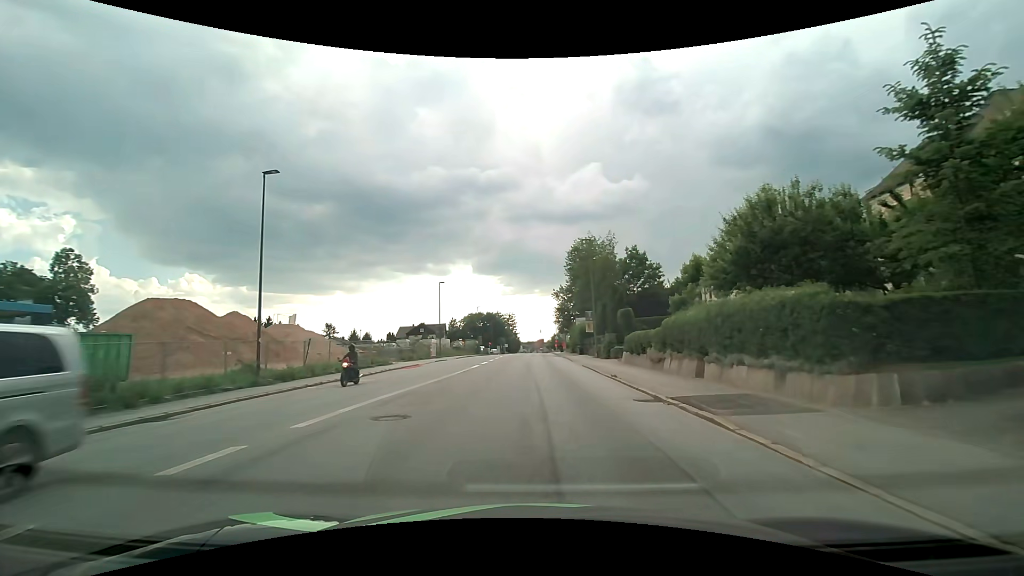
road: tertiary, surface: asphalt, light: Day
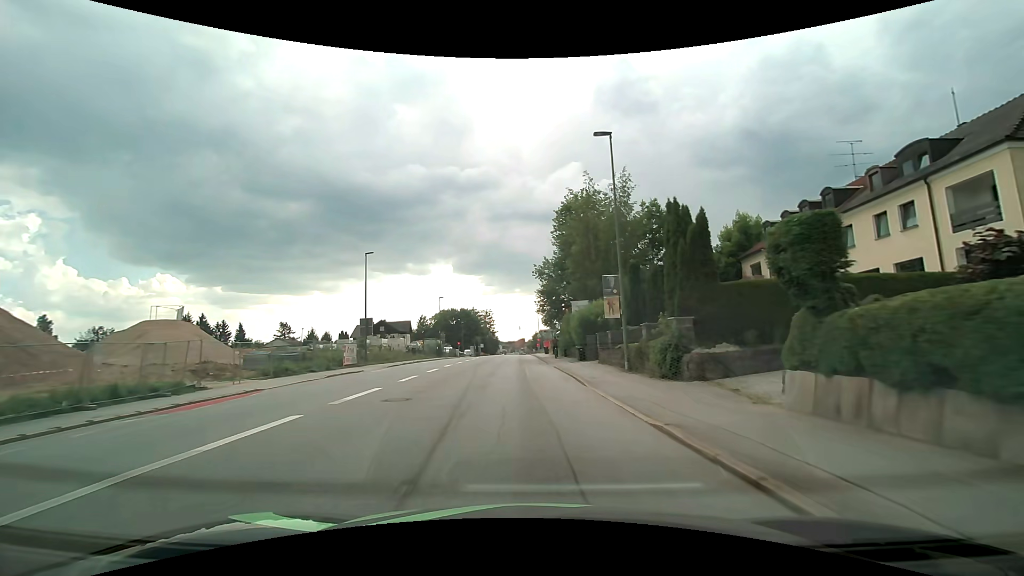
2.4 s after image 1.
(+0.6, +22.5) m; +2°
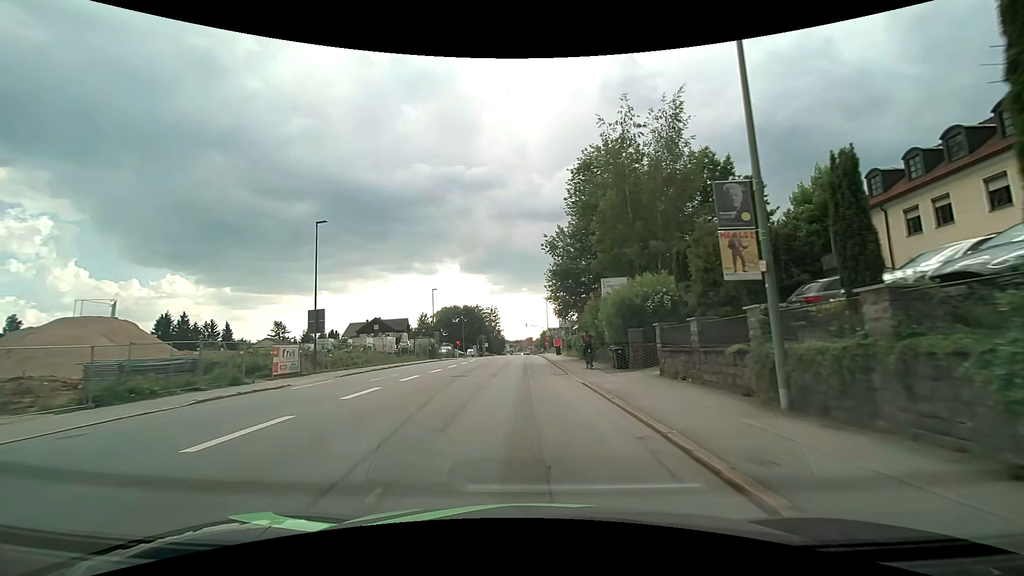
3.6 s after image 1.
(-0.1, +12.2) m; -1°
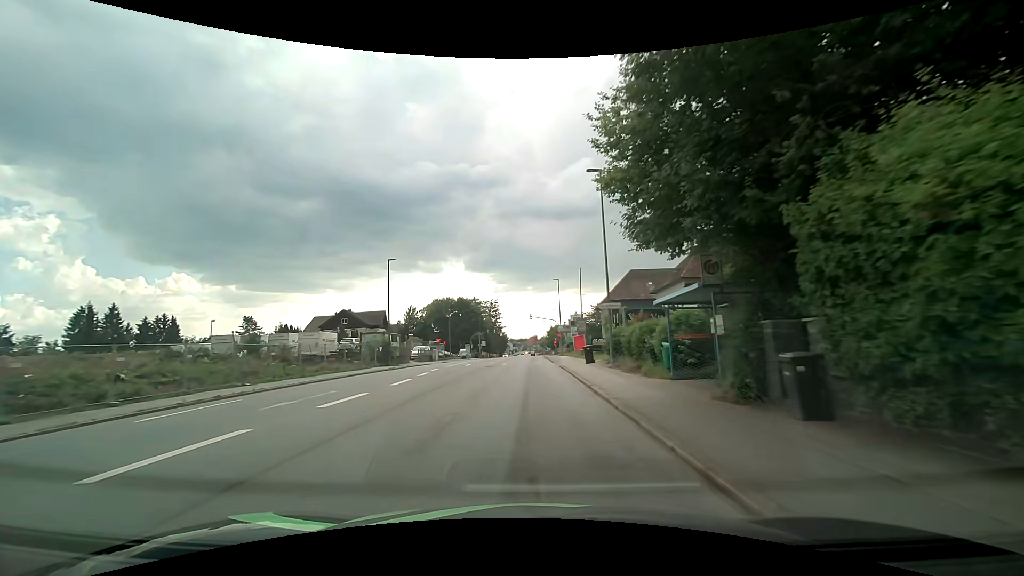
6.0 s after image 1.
(-0.2, +25.6) m; 0°
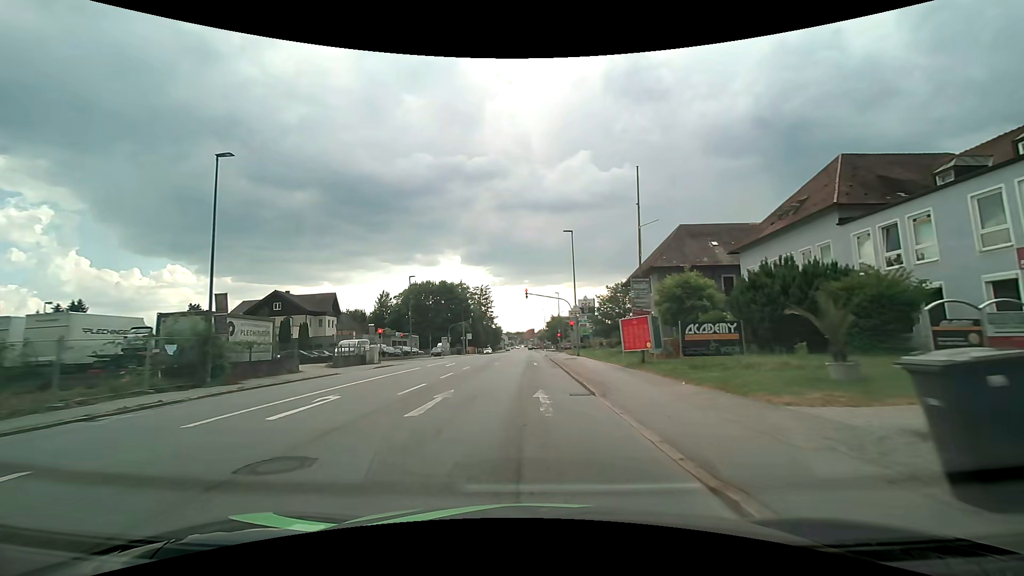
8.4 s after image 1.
(0.0, +26.4) m; 0°
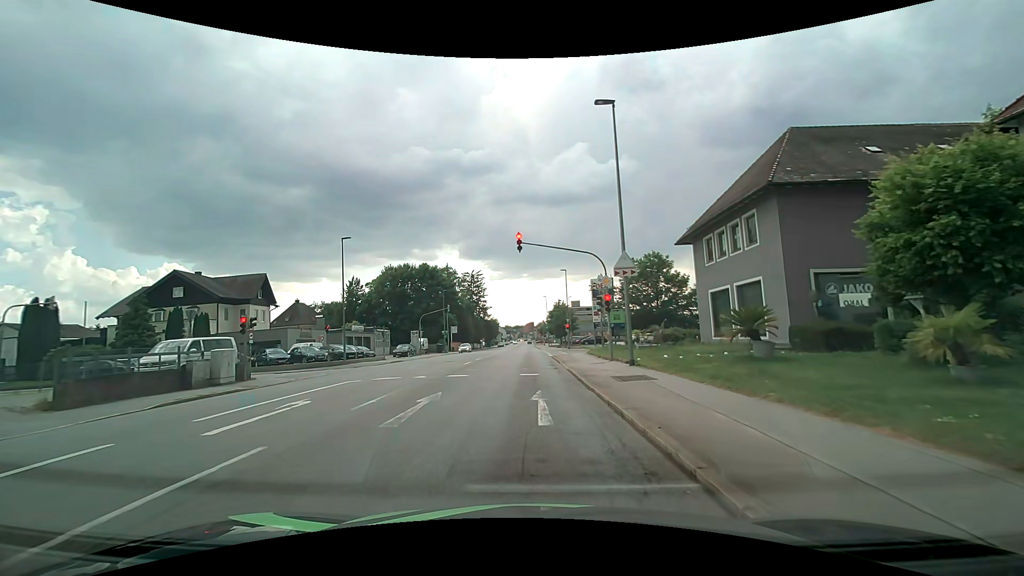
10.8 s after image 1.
(0.0, +21.0) m; 0°
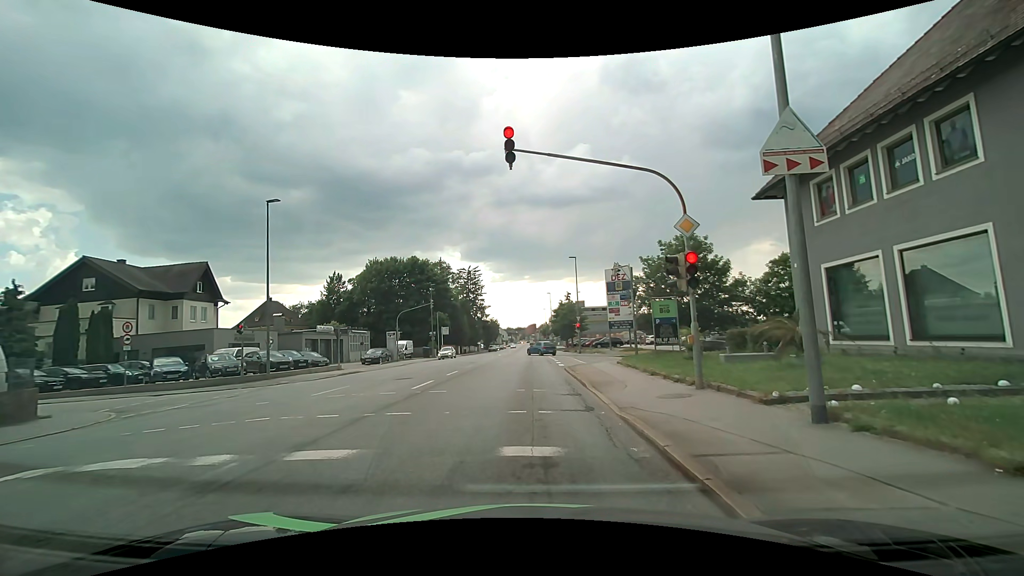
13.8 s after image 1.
(-0.1, +11.0) m; +1°
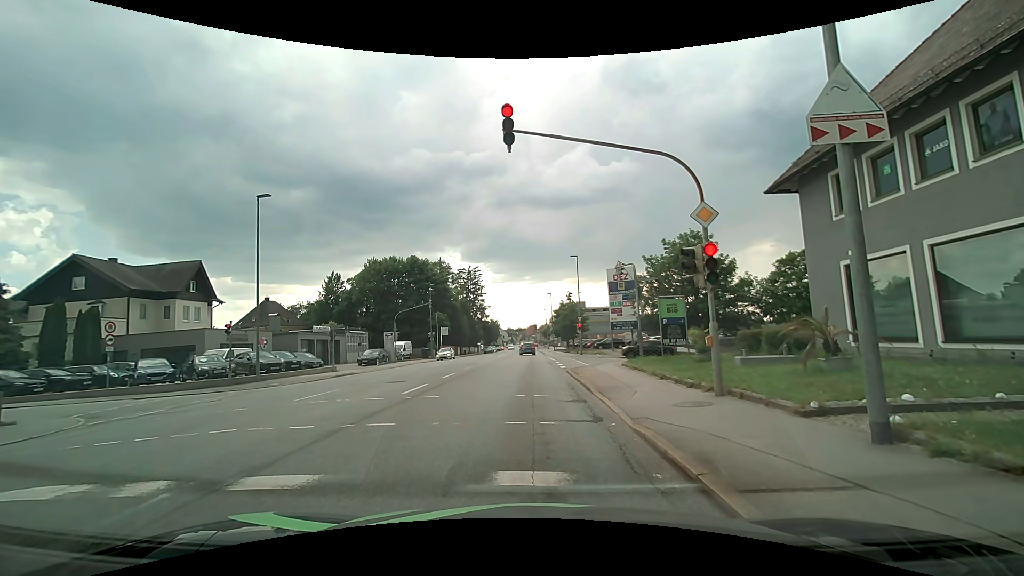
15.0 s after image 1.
(0.0, +1.0) m; 0°
(0, +10) (-1, +20) (-1, +30) (-1, +40) (-1, +50) (-1, +60) (-2, +70) (-2, +80) (-2, +90) (-3, +100) m
